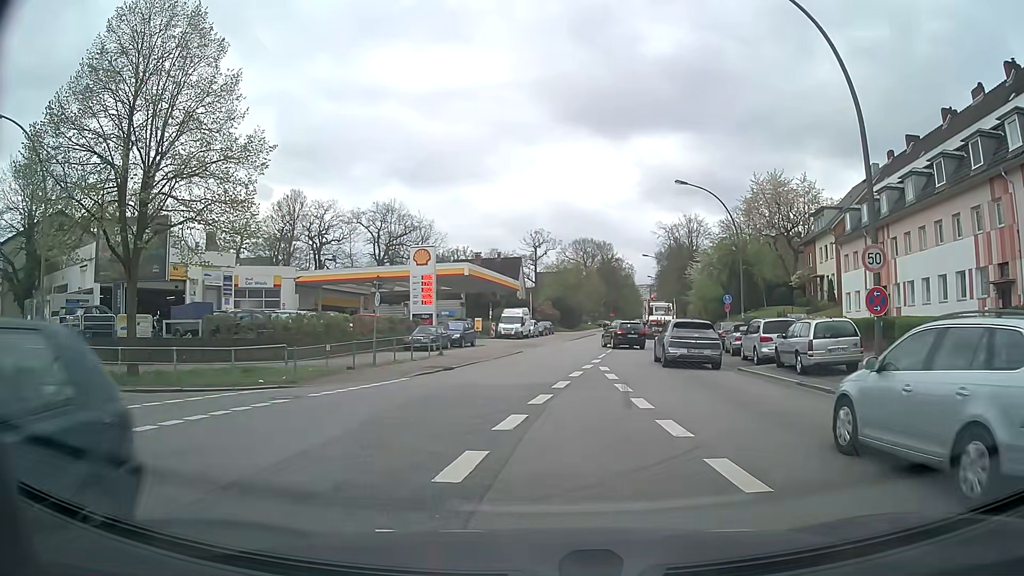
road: secondary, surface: asphalt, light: Day
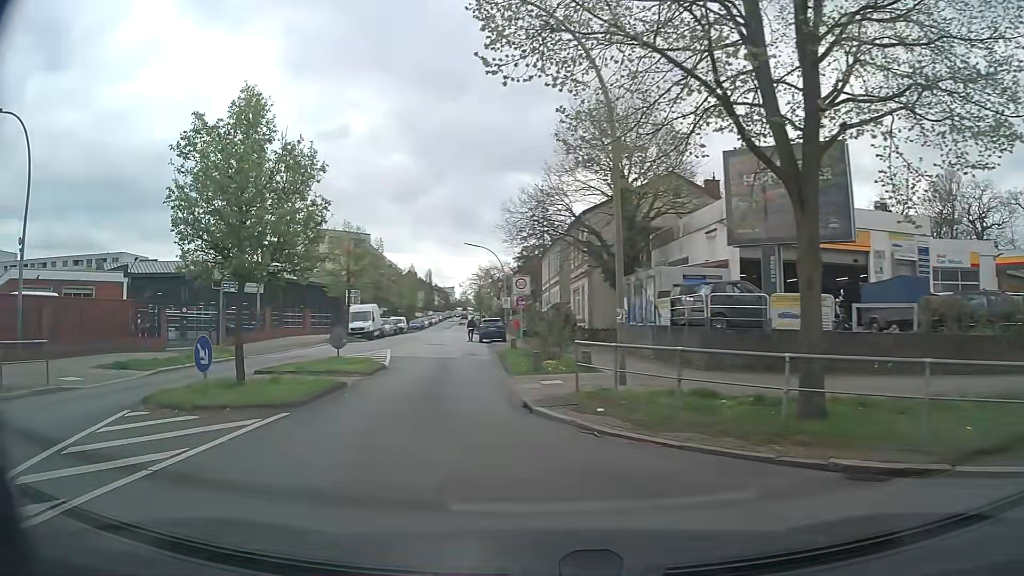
(-5.9, +10.0) m; -58°
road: tertiary
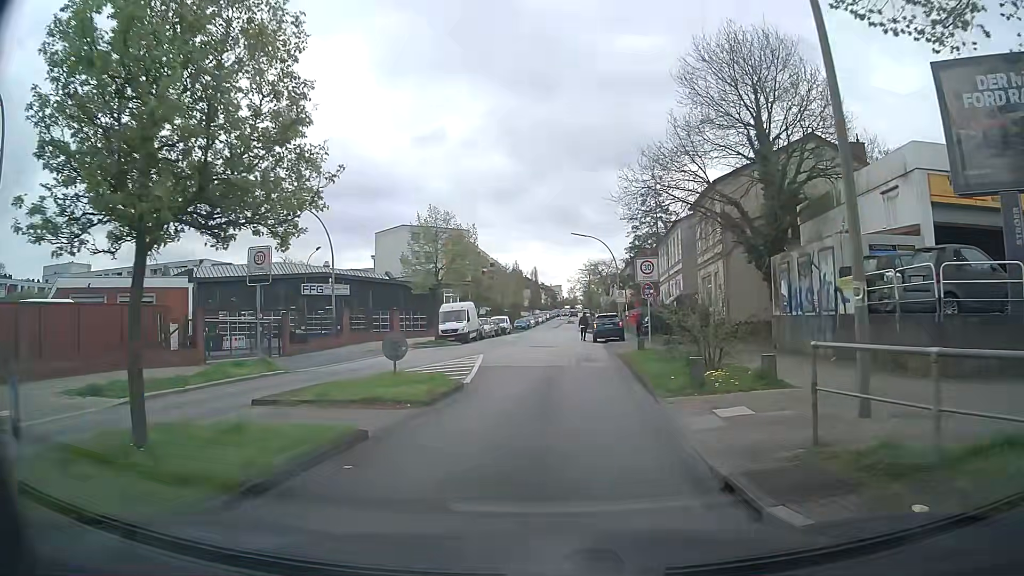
(-0.7, +6.9) m; -10°
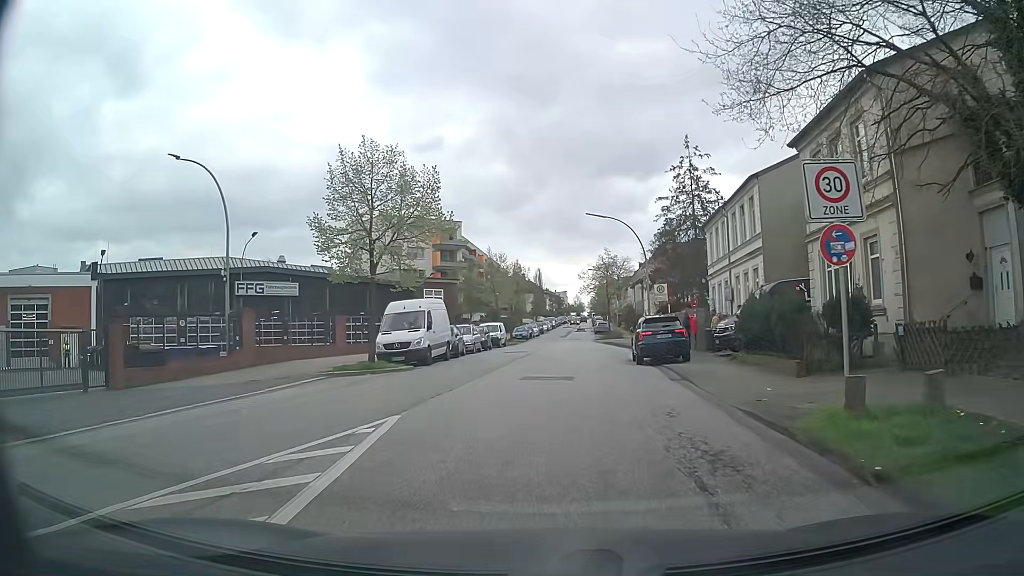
(+0.1, +16.5) m; +1°
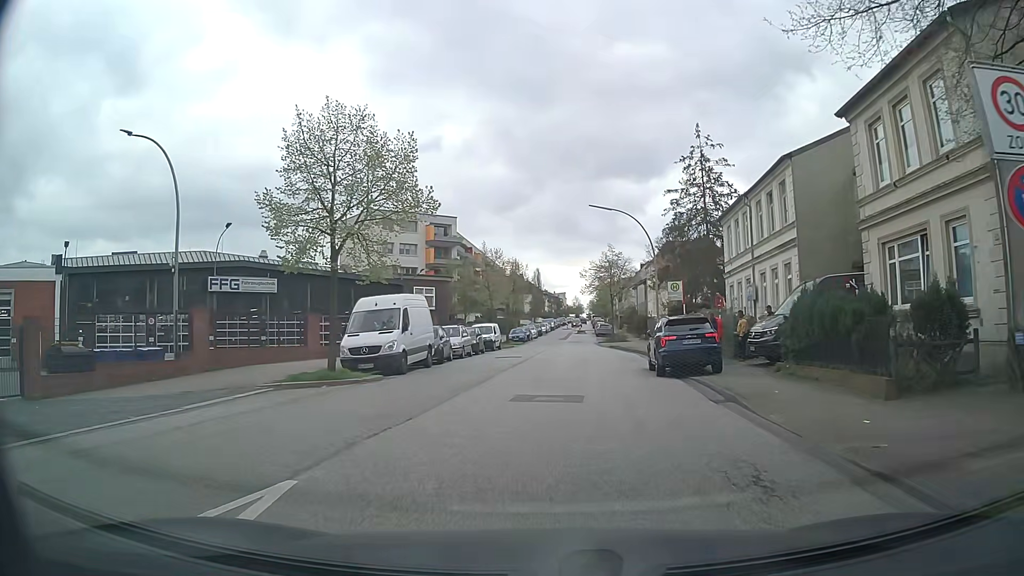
(-0.1, +4.4) m; 0°
